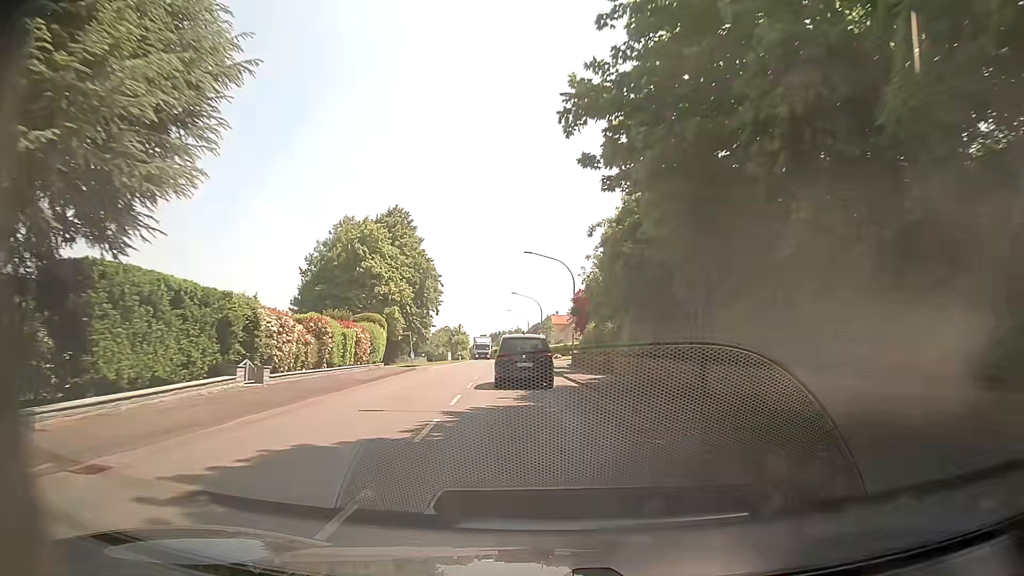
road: secondary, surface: asphalt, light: Day
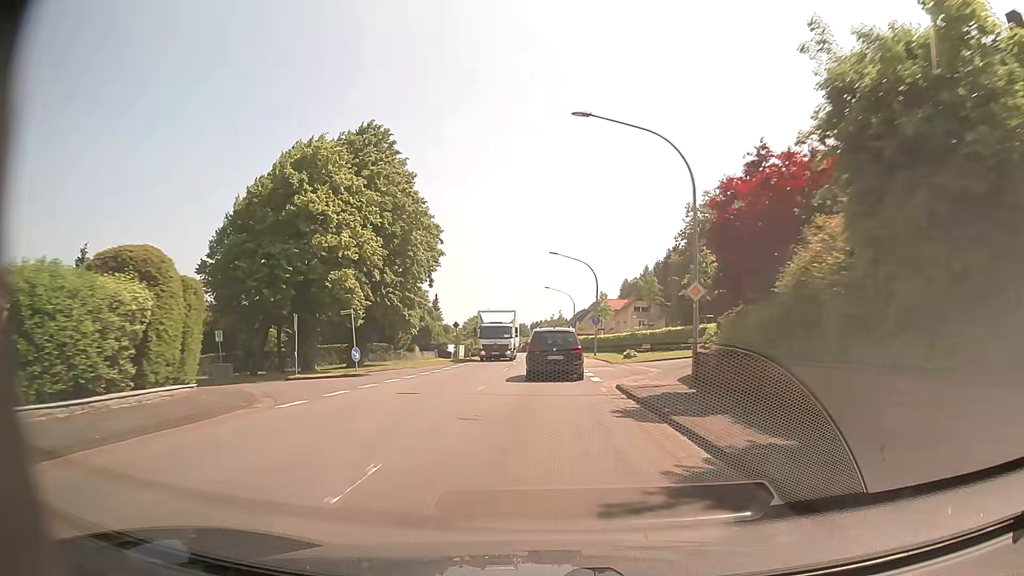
(-0.8, +27.7) m; -3°
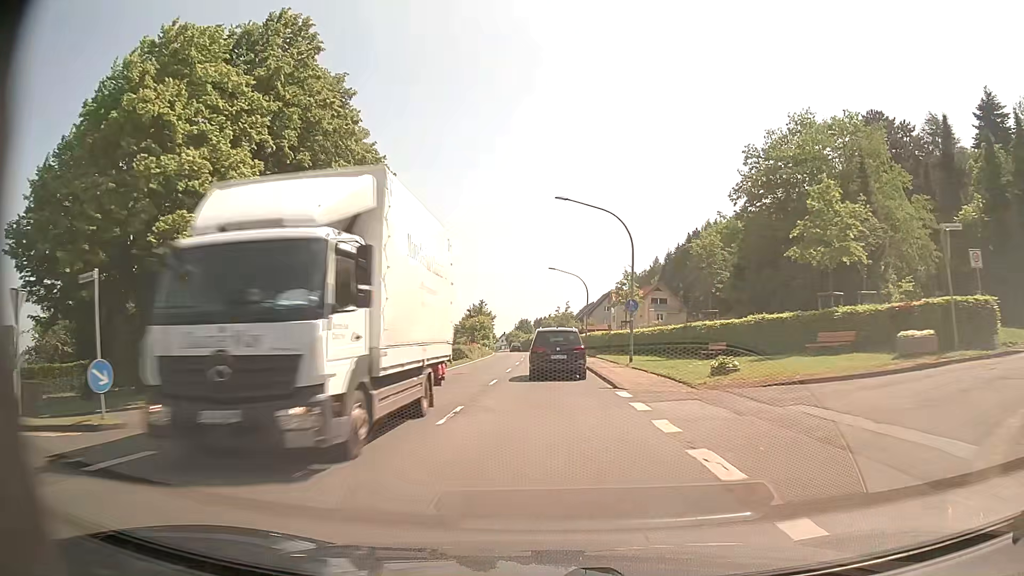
(-0.1, +18.5) m; -1°
(0, +10) (0, +20) (0, +30) (0, +40) (0, +50) (0, +60) (-1, +70) (-1, +80) (-2, +90) (-3, +100) m
